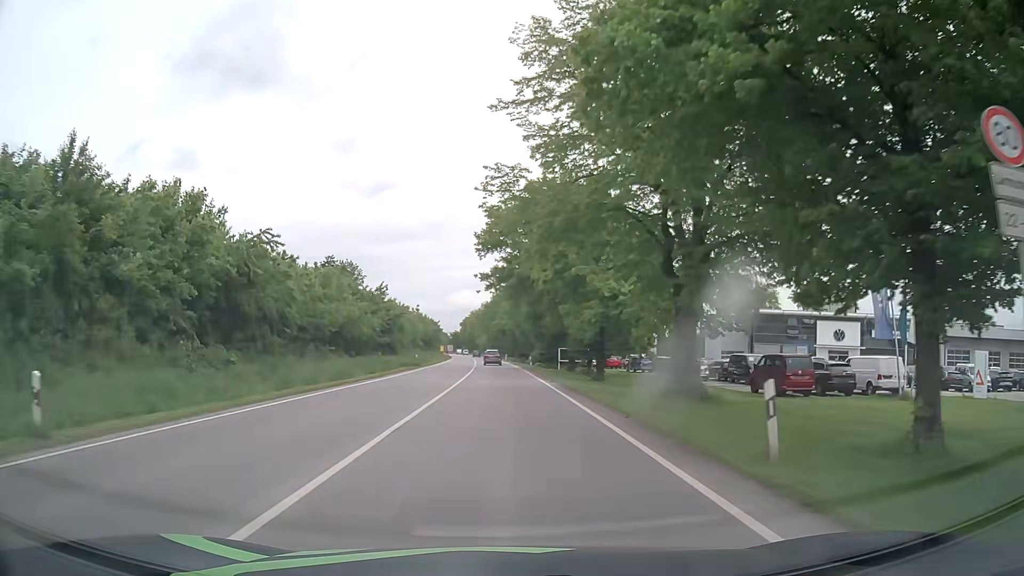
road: primary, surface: asphalt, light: Day
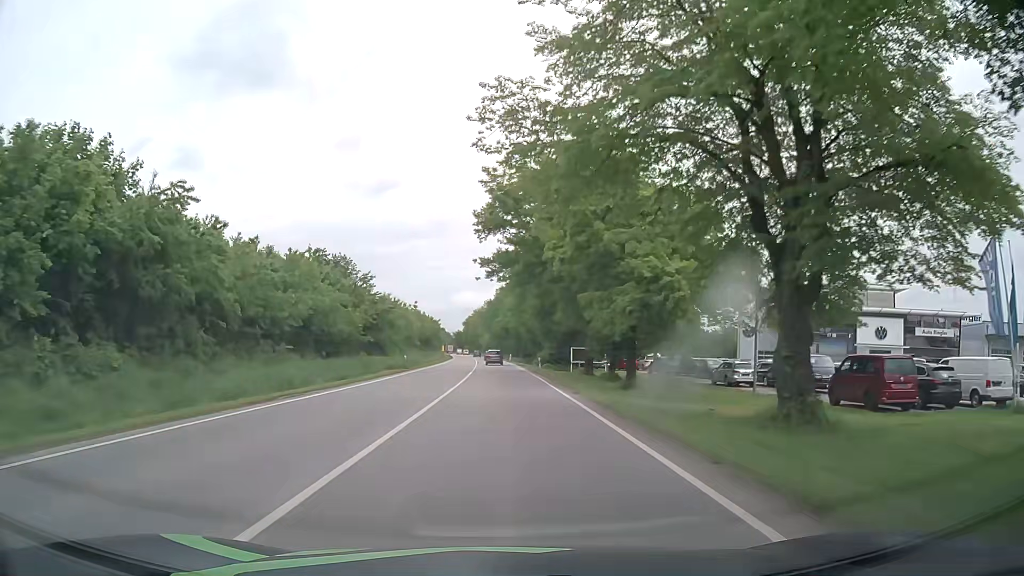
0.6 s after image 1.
(0.0, +8.9) m; -1°
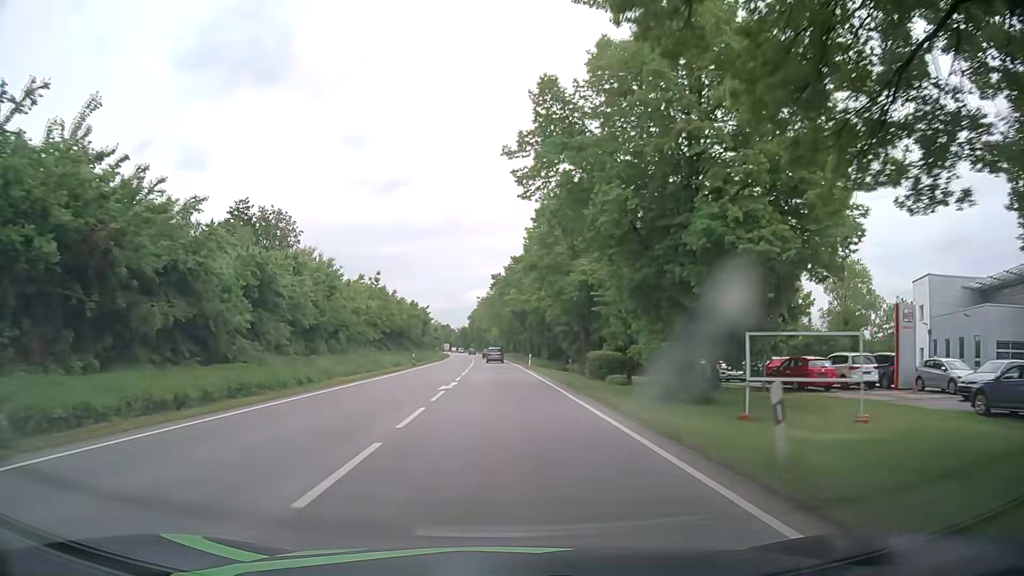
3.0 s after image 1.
(-0.1, +42.6) m; -1°
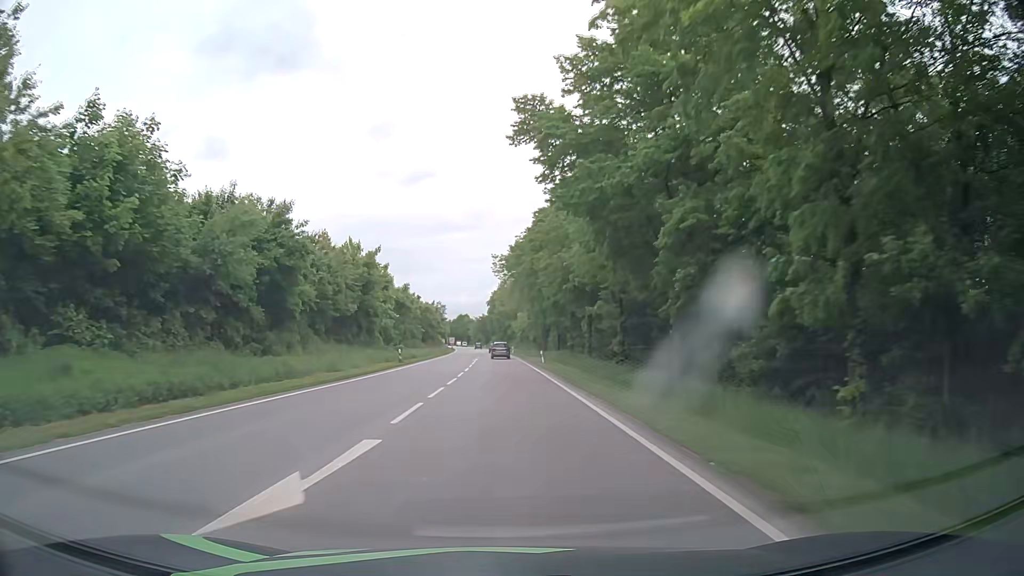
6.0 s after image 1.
(-0.8, +60.7) m; -2°
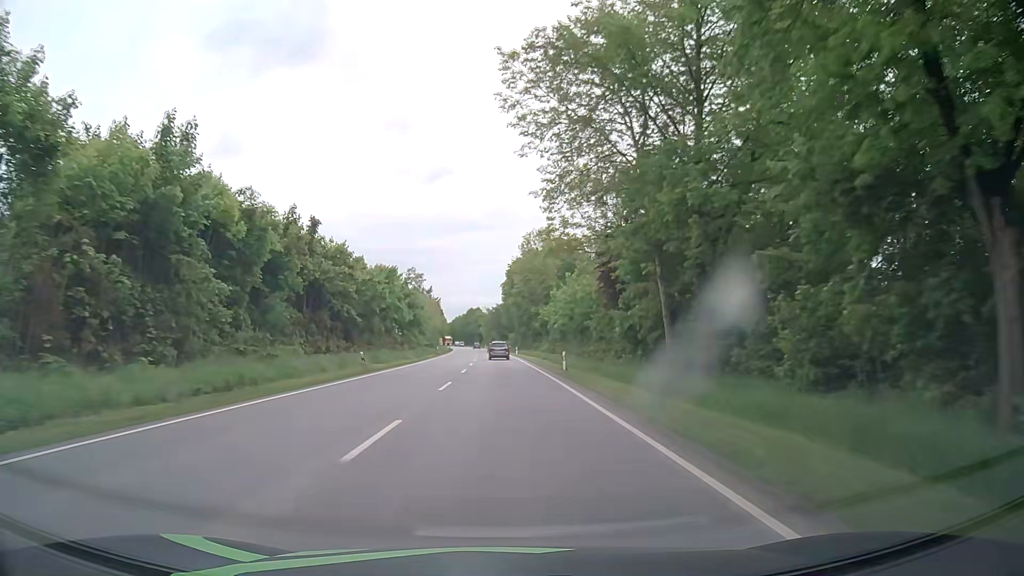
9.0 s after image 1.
(-0.5, +63.4) m; -1°
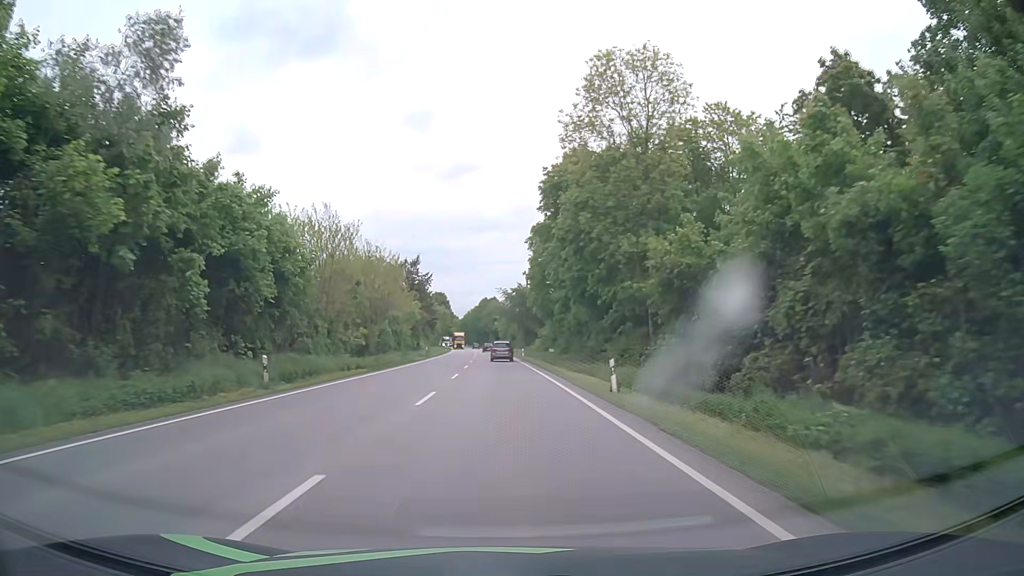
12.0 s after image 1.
(-0.9, +64.4) m; -2°
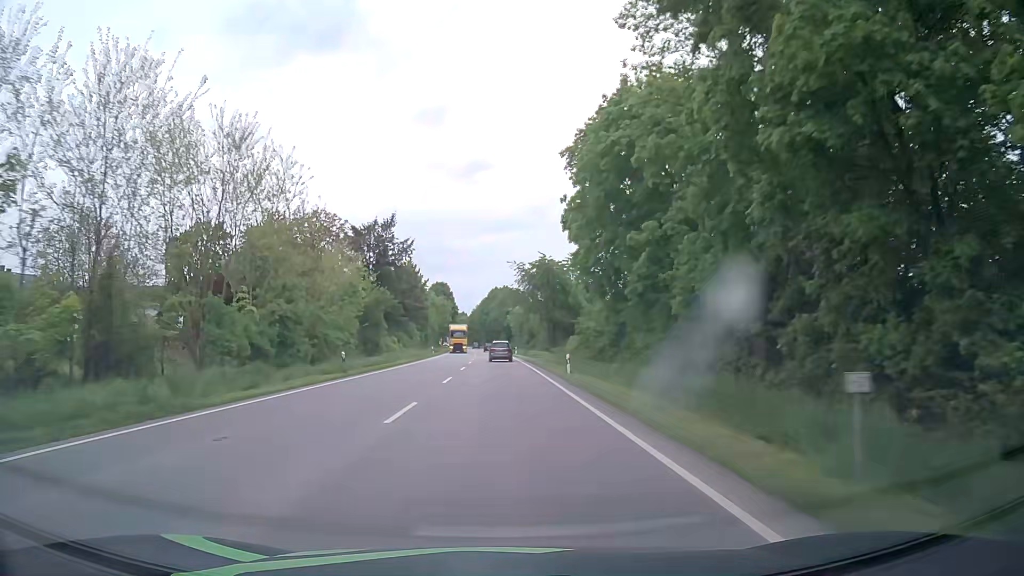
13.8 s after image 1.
(-0.4, +38.9) m; -1°
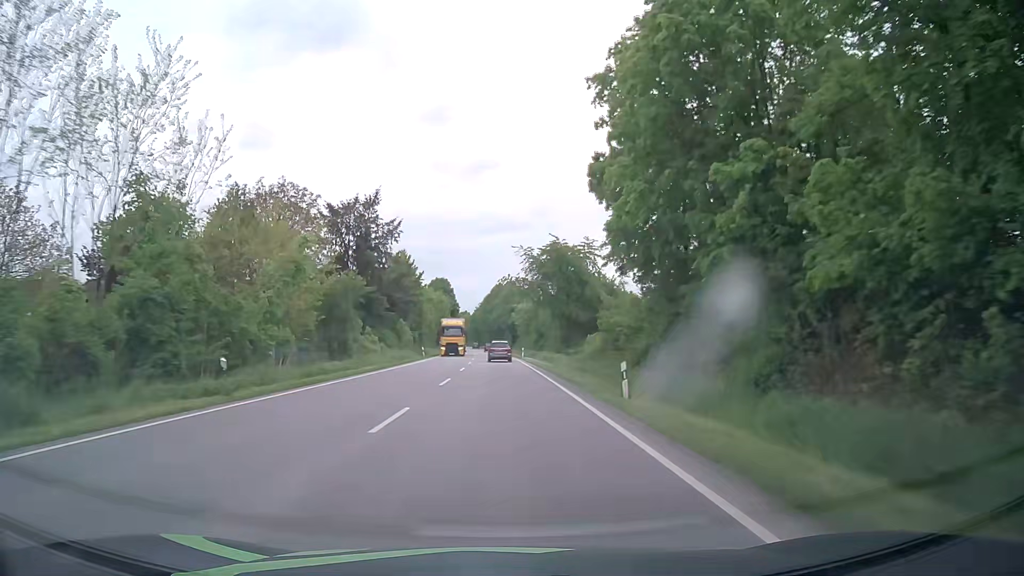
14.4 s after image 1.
(-0.1, +13.1) m; 0°
(0, +10) (0, +20) (0, +30) (-1, +40) (-1, +50) (-1, +60) (-1, +70) (-2, +80) (-2, +90) (-3, +100) m
